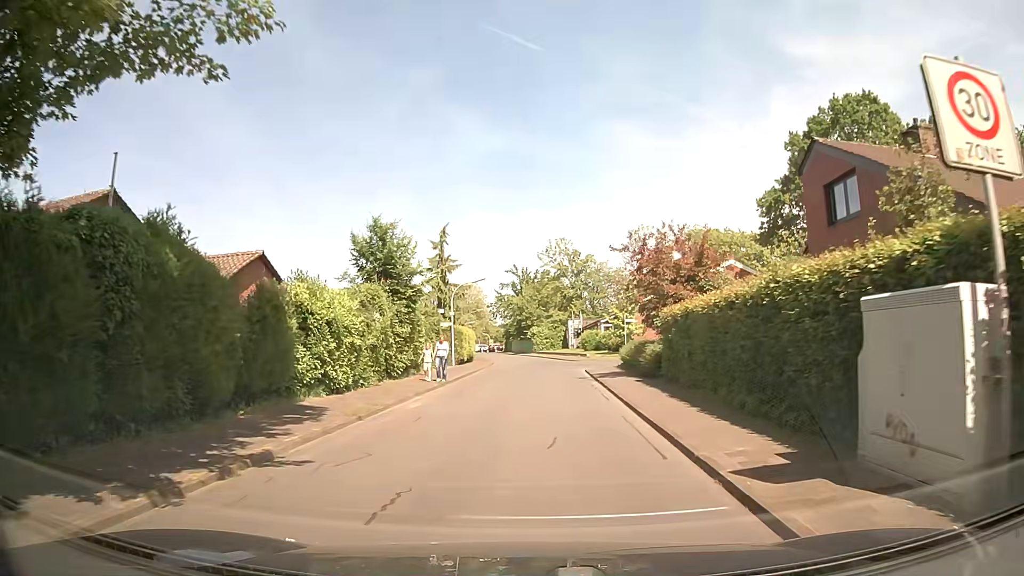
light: Day
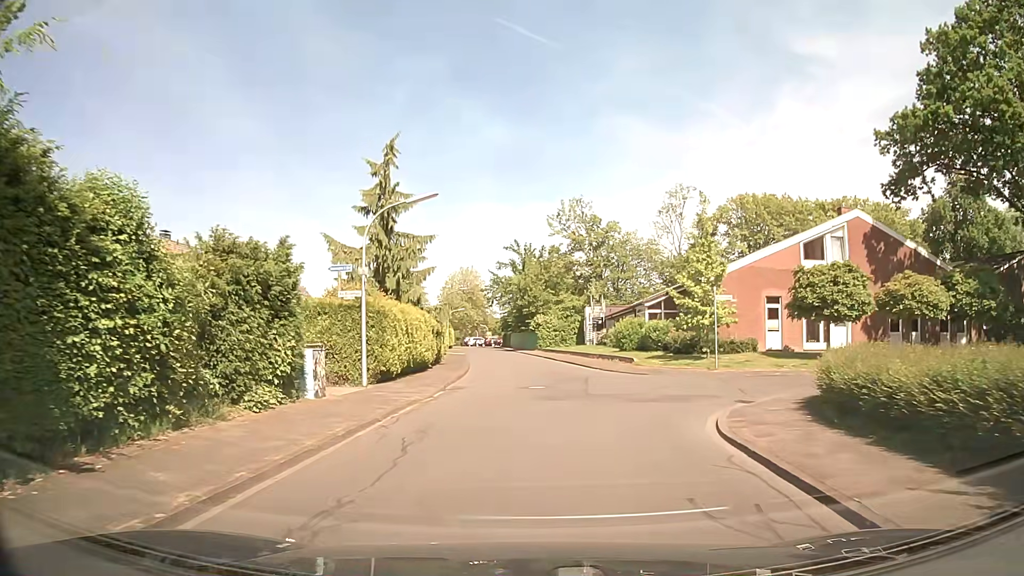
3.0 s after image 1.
(-0.3, +22.1) m; -2°
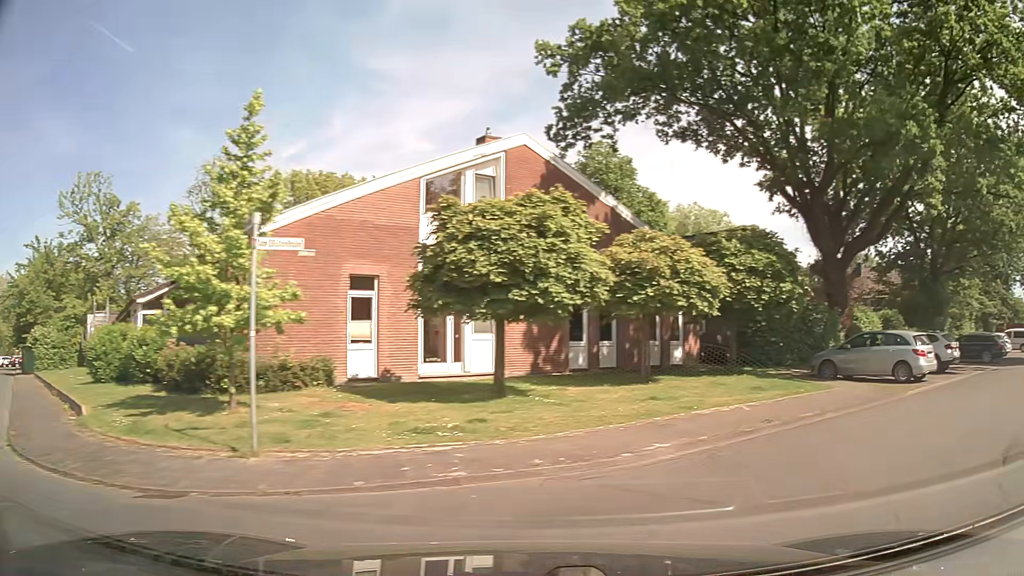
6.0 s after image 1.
(+3.3, +15.8) m; +39°
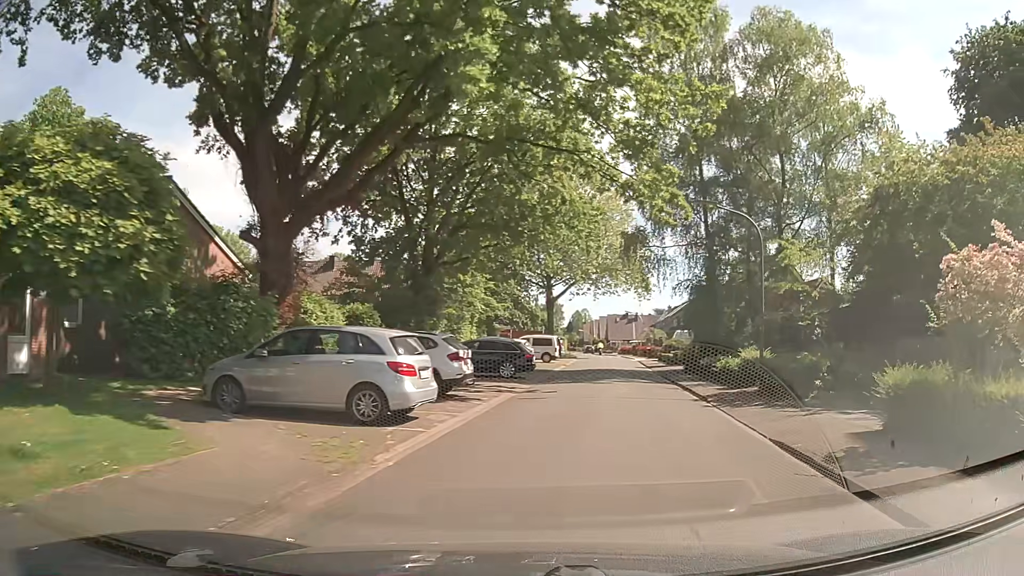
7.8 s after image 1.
(+4.4, +8.9) m; +47°
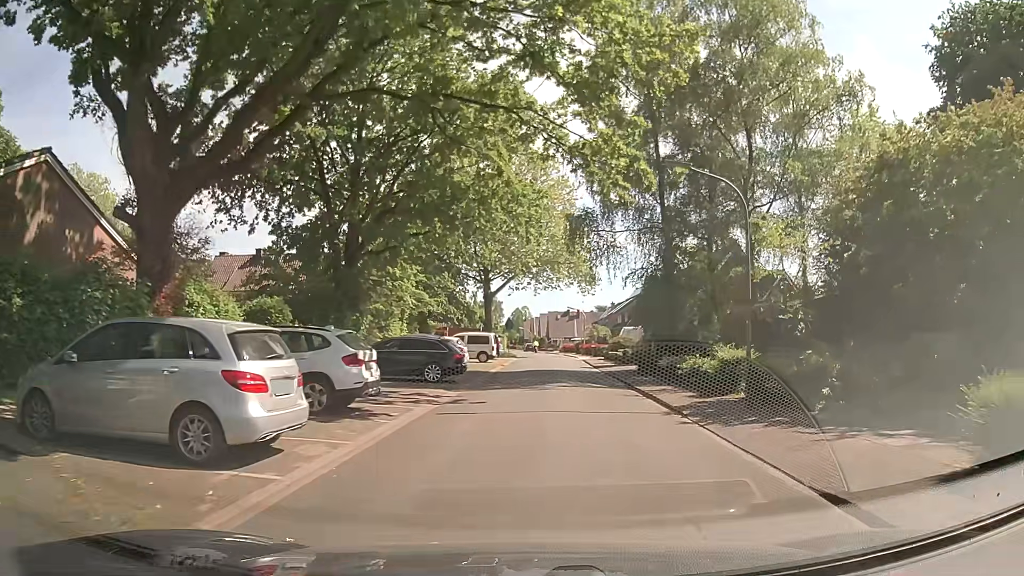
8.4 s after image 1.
(+0.1, +4.0) m; +4°
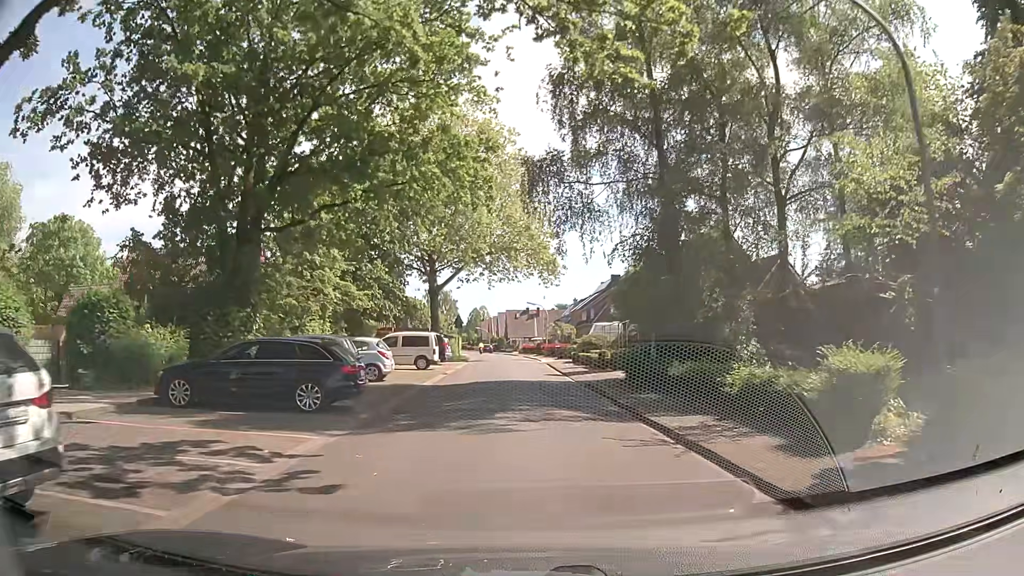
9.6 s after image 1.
(+0.3, +8.8) m; +4°
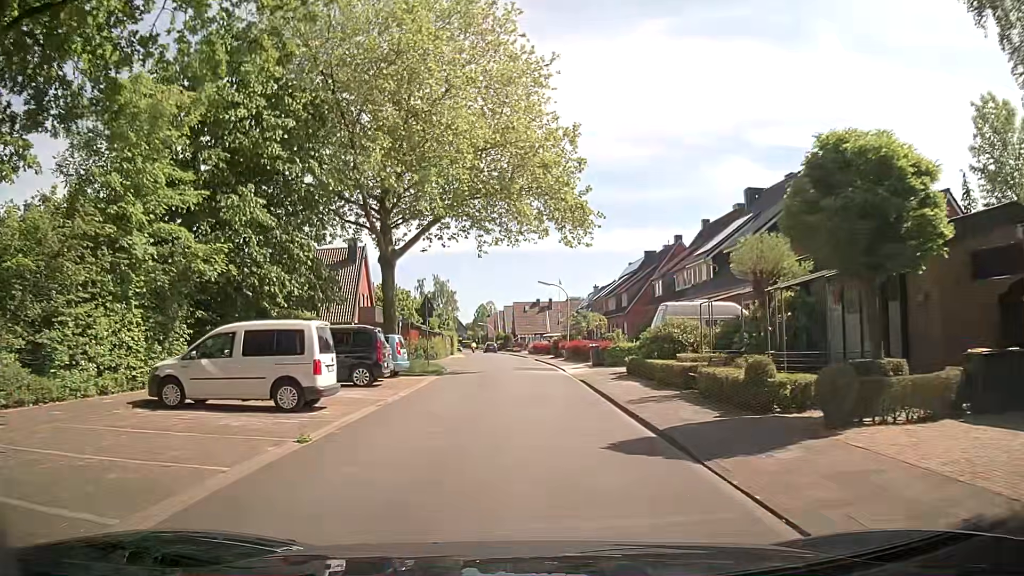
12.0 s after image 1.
(-0.4, +19.9) m; -1°
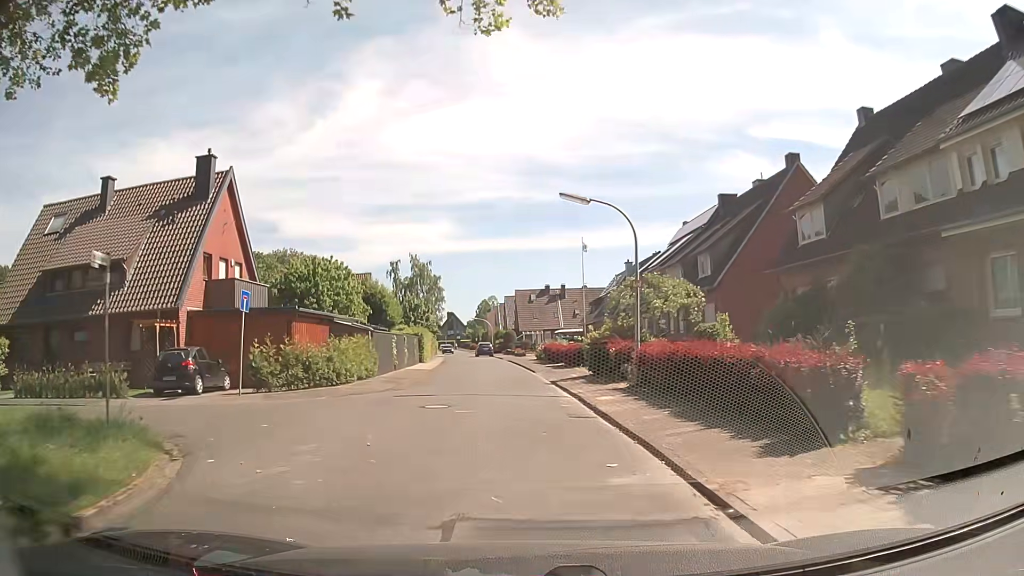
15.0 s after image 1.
(-0.2, +26.8) m; -1°
